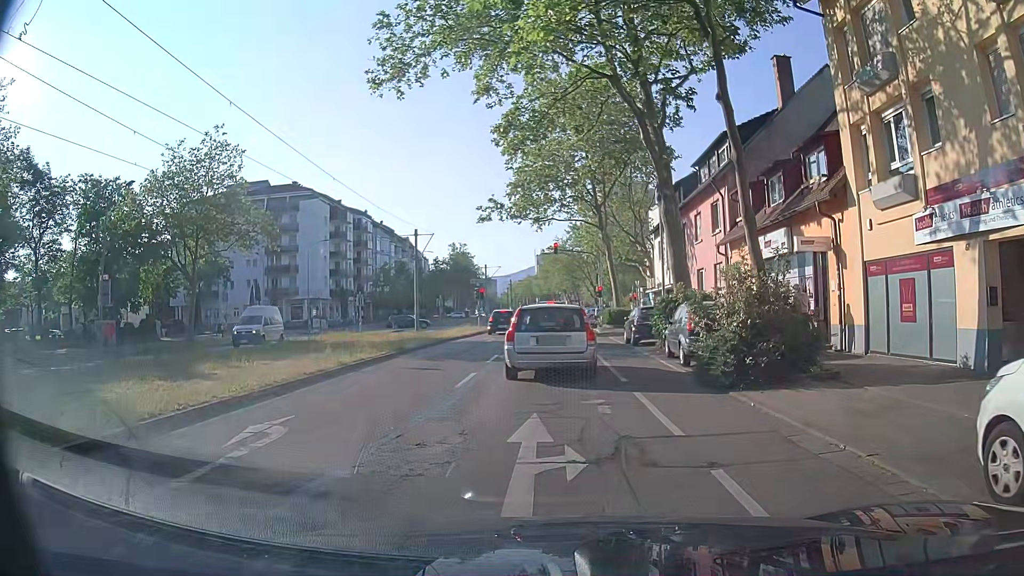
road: tertiary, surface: asphalt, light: Day
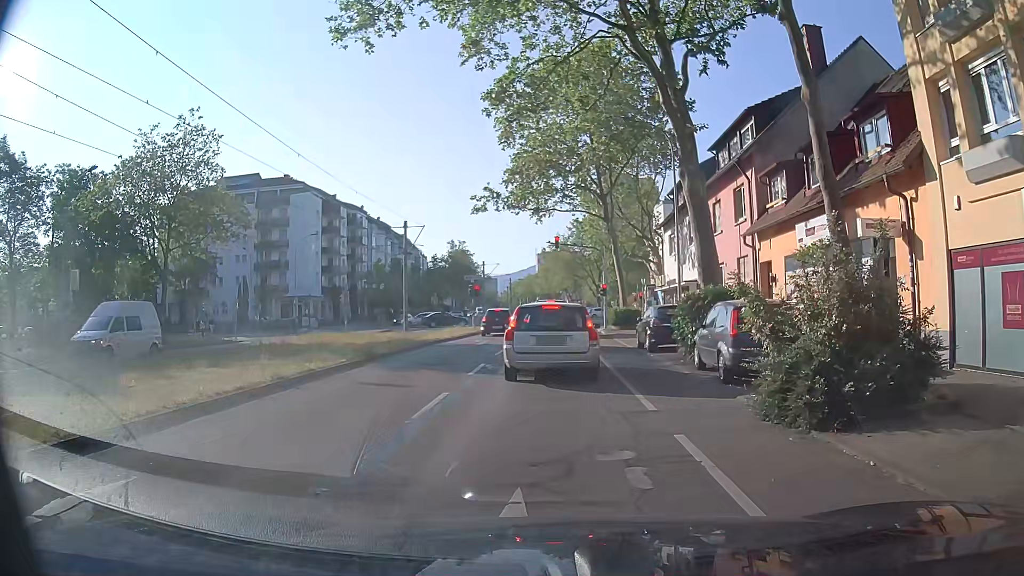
(0.0, +3.8) m; +1°
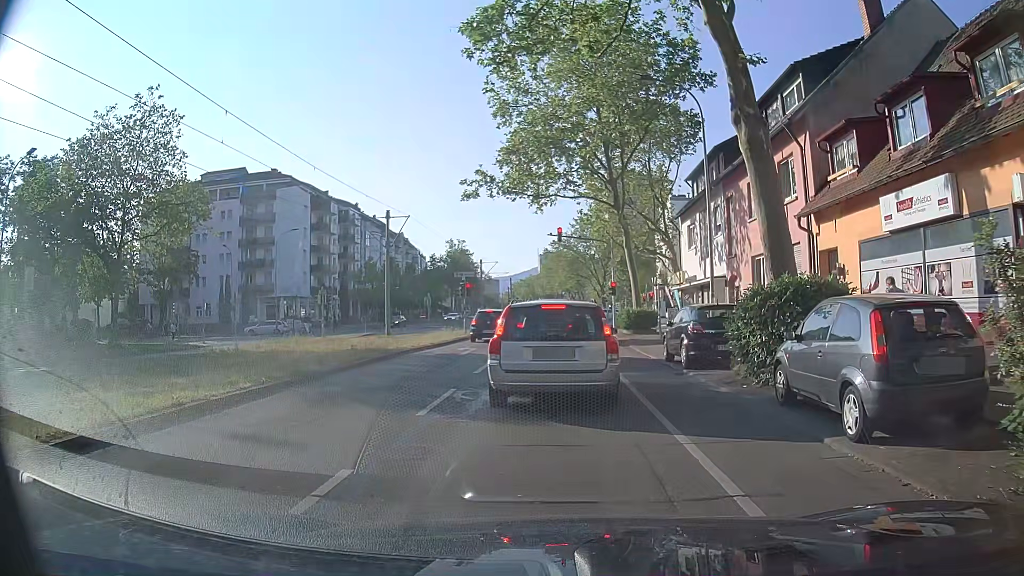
(-0.2, +5.4) m; 0°
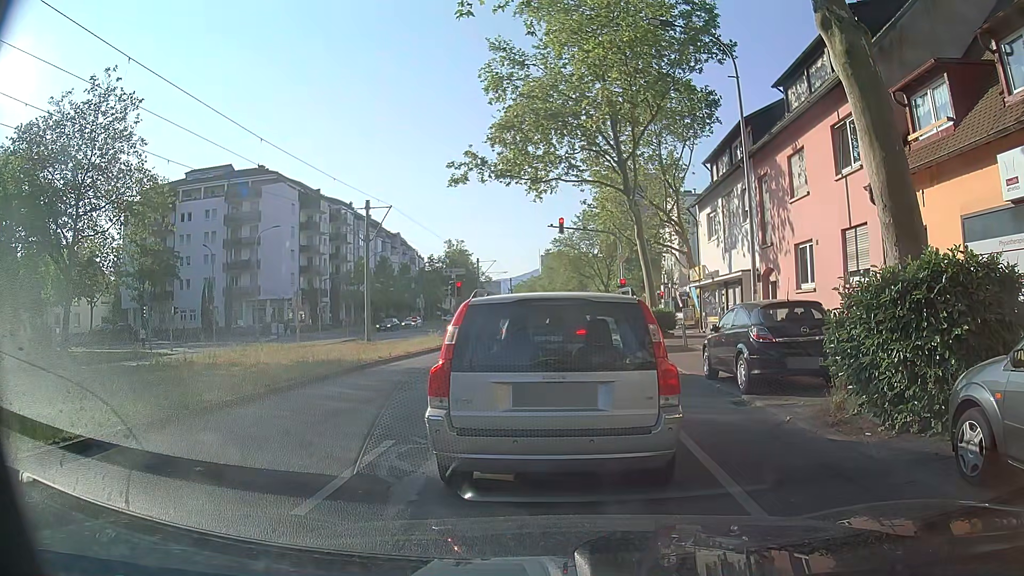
(-0.1, +4.4) m; -2°
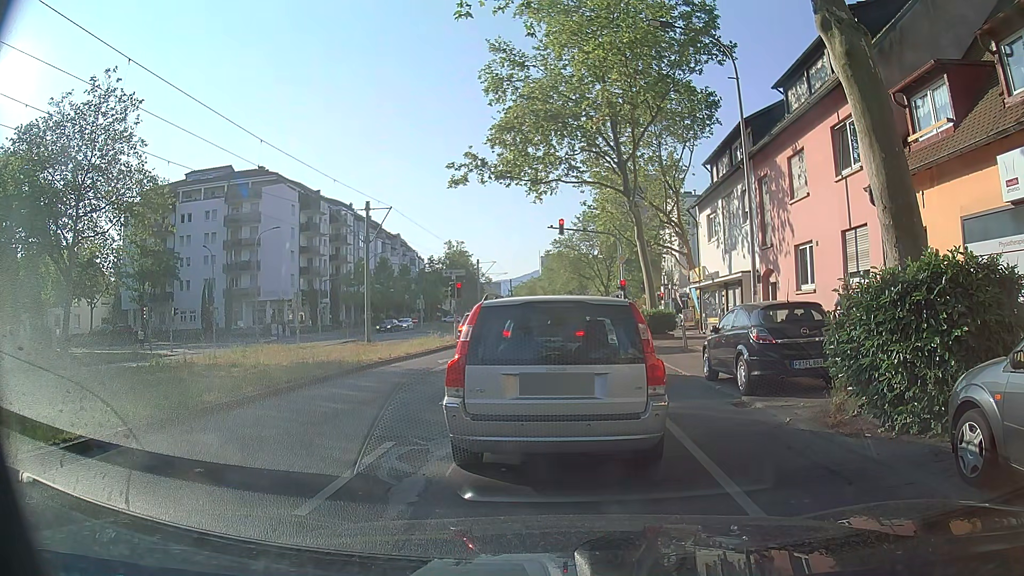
(0.0, +0.1) m; 0°
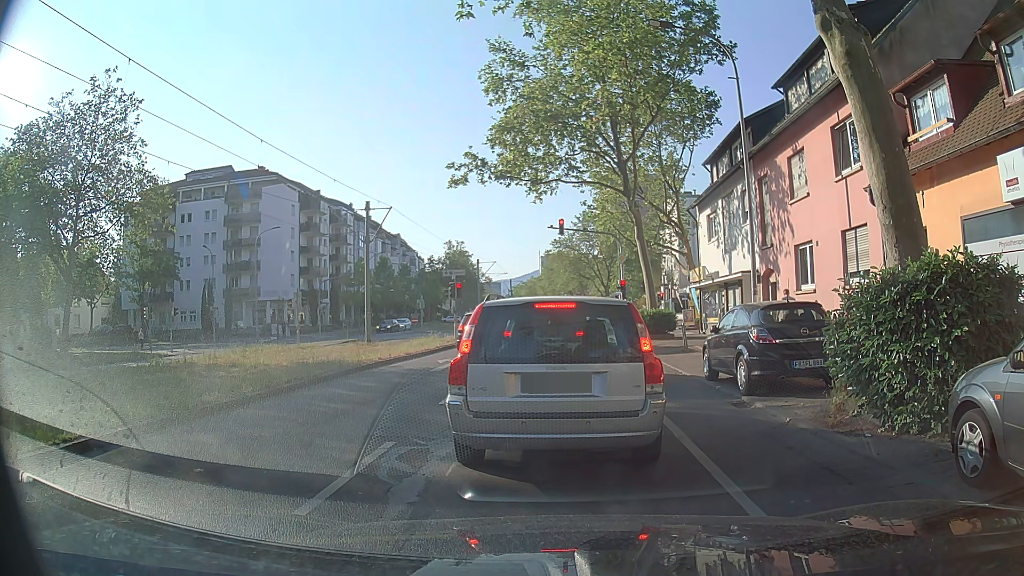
(0.0, 0.0) m; 0°
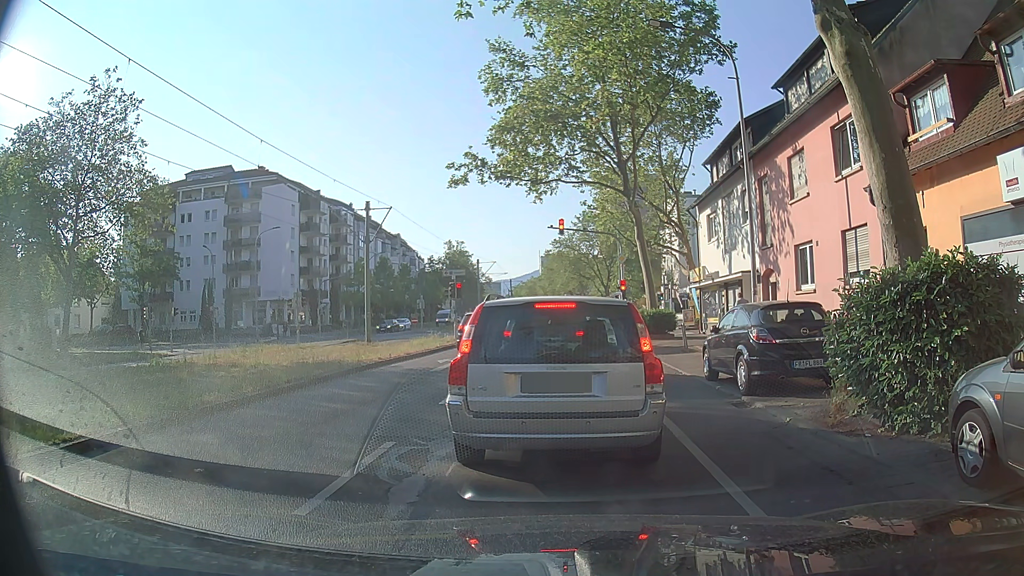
(0.0, 0.0) m; 0°
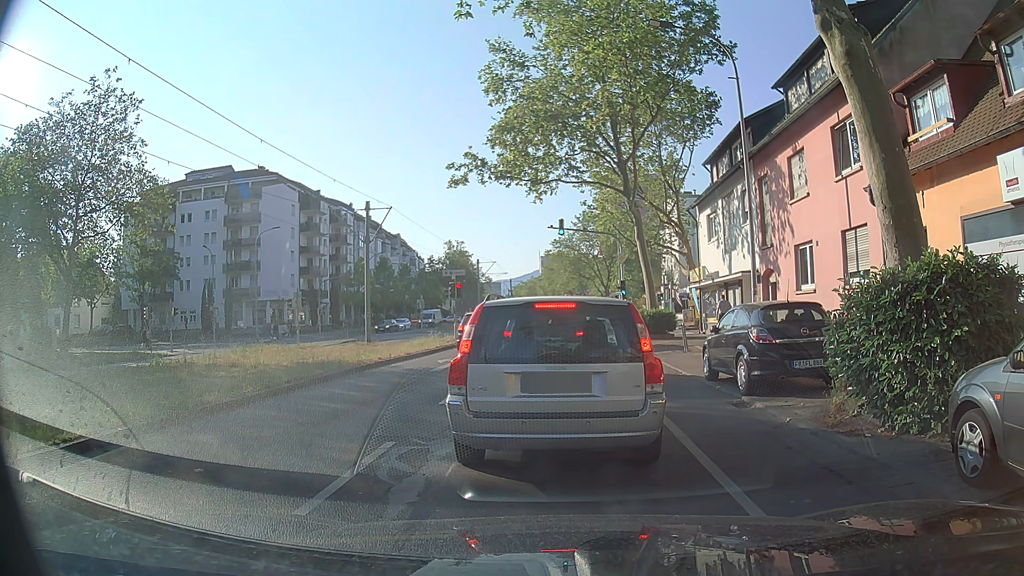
(0.0, 0.0) m; 0°
(0, +10) (0, +20) (0, +30) (0, +40) (-1, +50) (-1, +60) (-1, +70) (-1, +80) (-1, +90) (-1, +100) m
